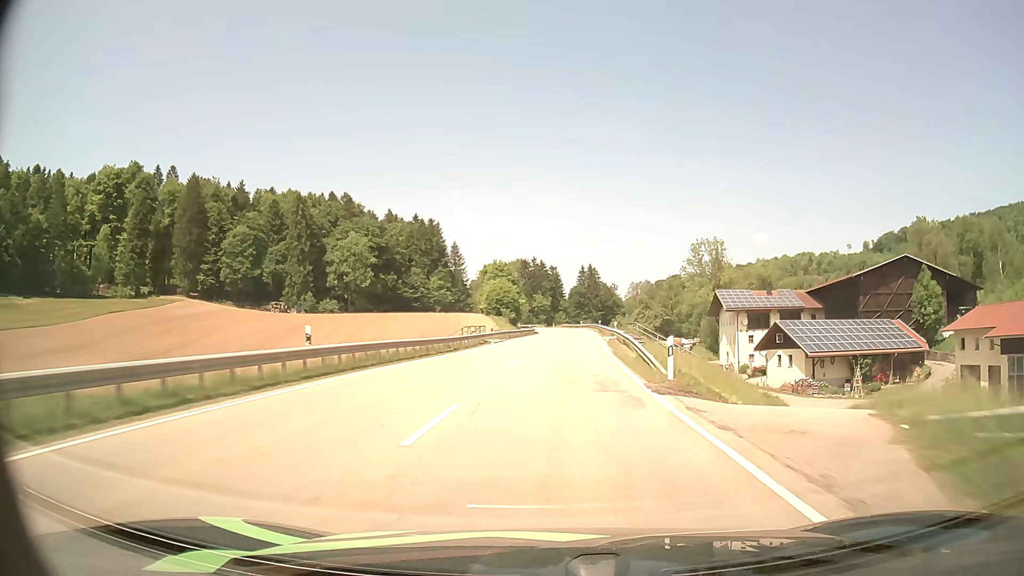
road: secondary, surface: asphalt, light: Day
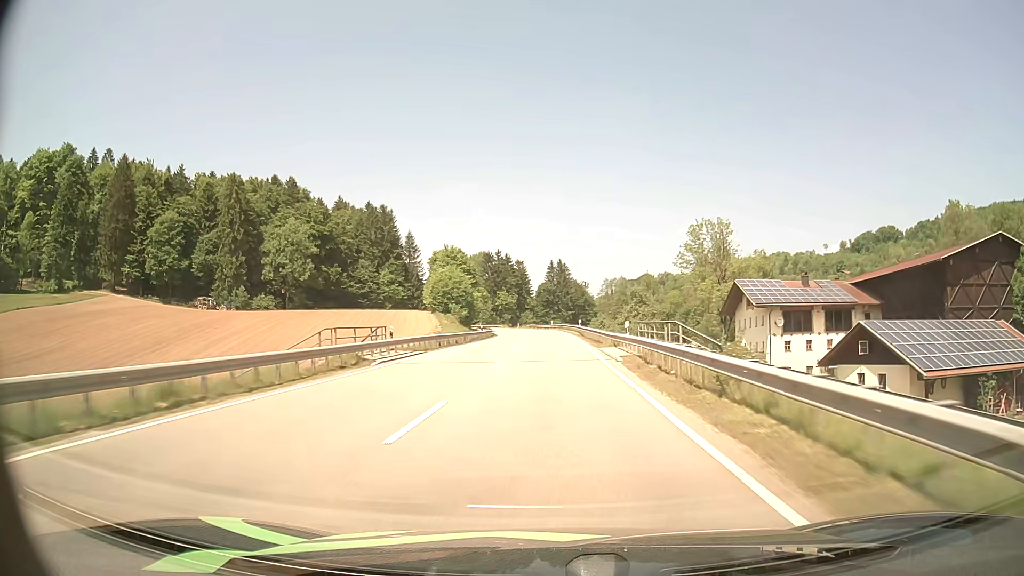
(+0.9, +25.7) m; +3°
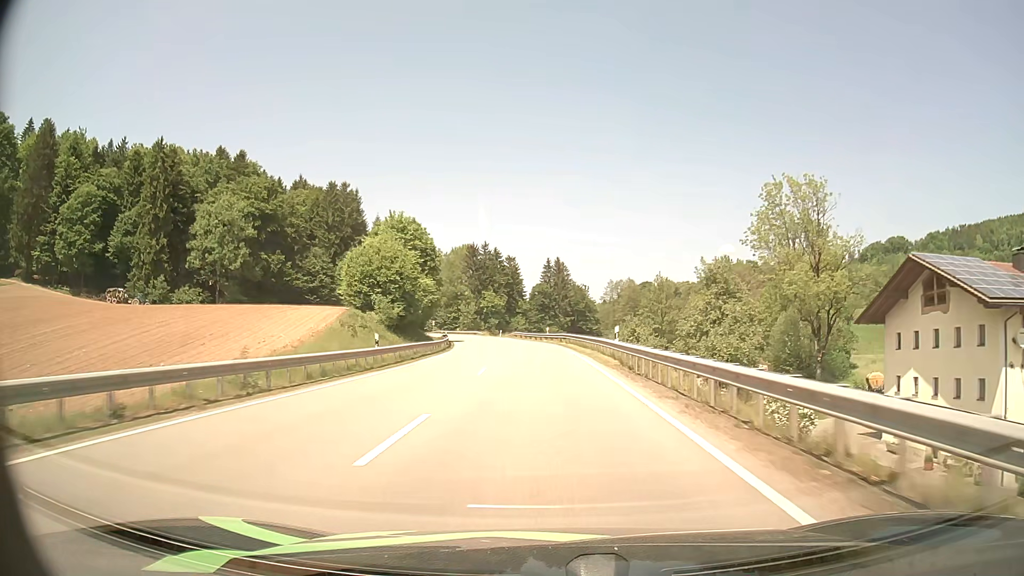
(+0.3, +38.0) m; 0°
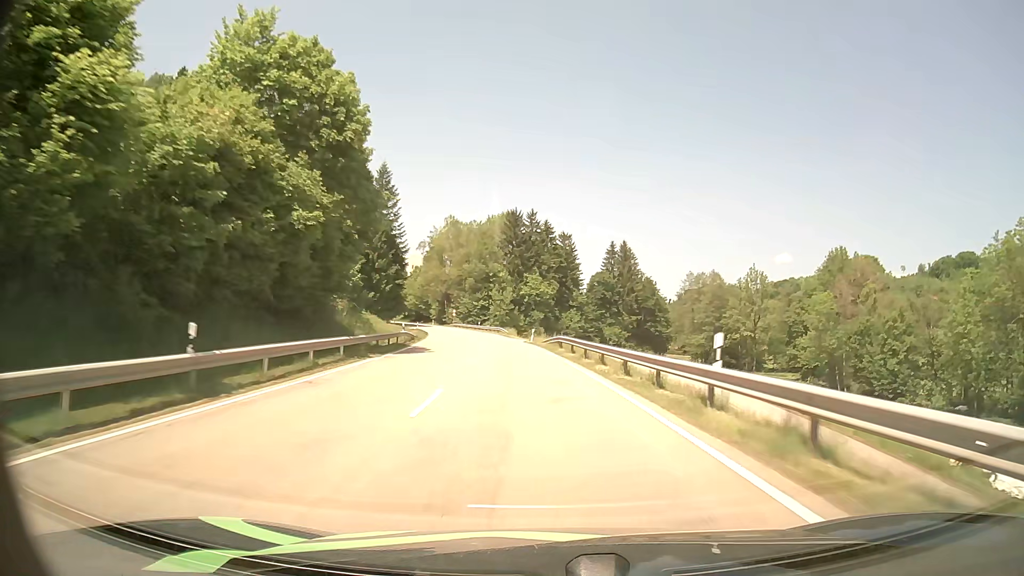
(-1.8, +50.4) m; -4°
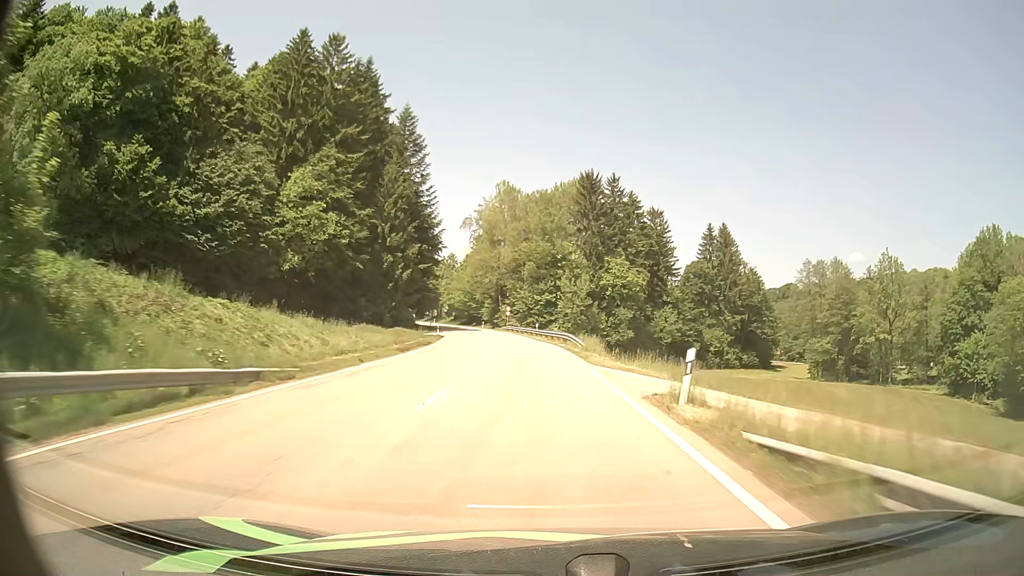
(-2.1, +38.2) m; -7°
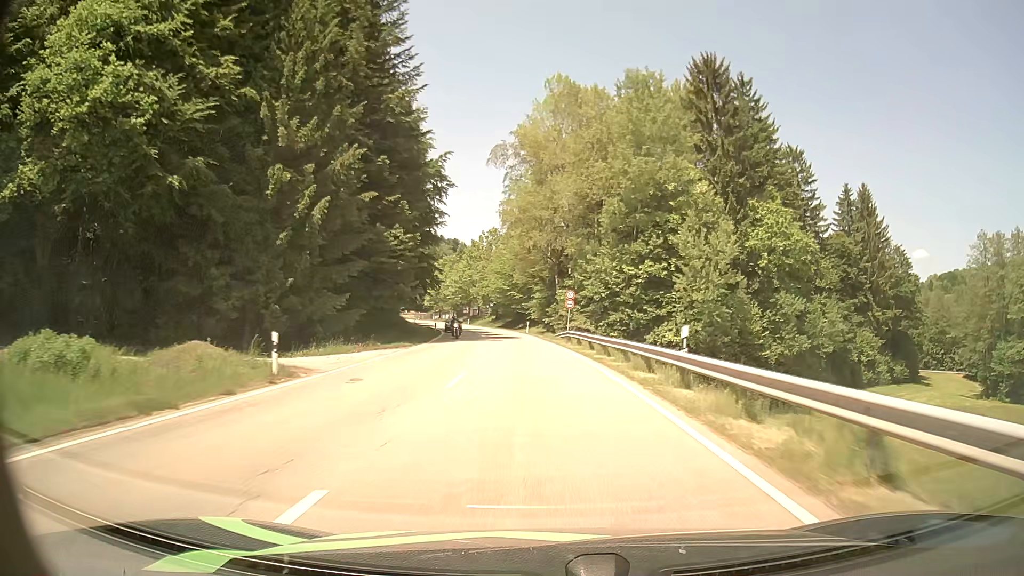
(-2.0, +47.8) m; -5°
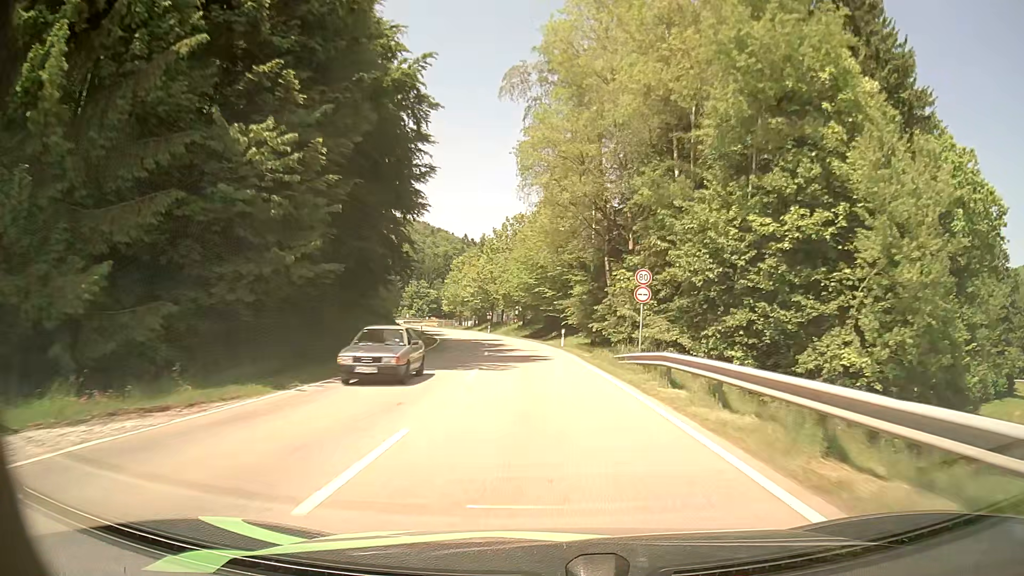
(-0.6, +22.8) m; -3°
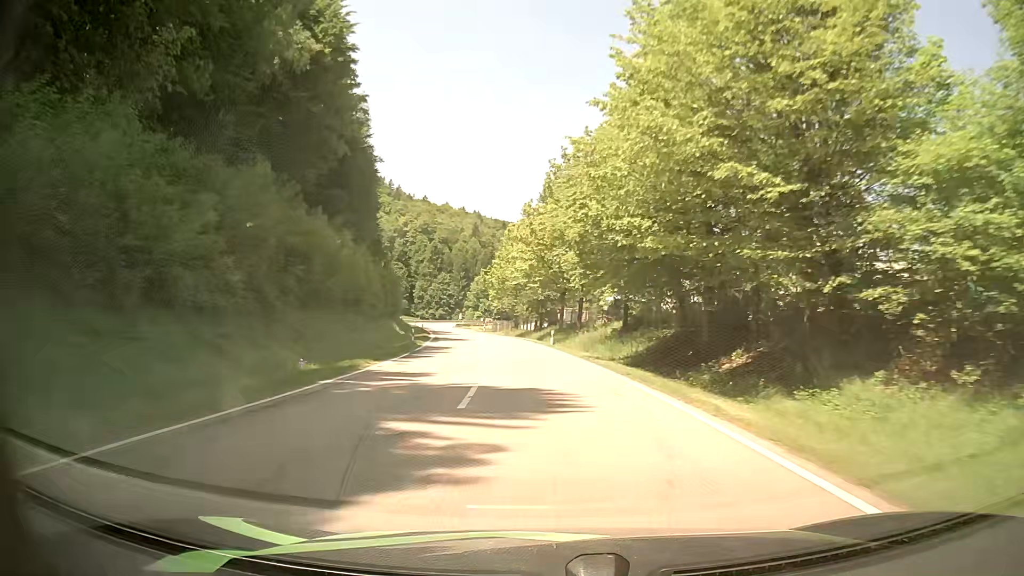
(-2.5, +45.9) m; -6°
(0, +10) (-1, +20) (-2, +30) (-3, +40) (-4, +50) (-5, +60) (-7, +70) (-9, +79) (-11, +89) (-14, +99) m
